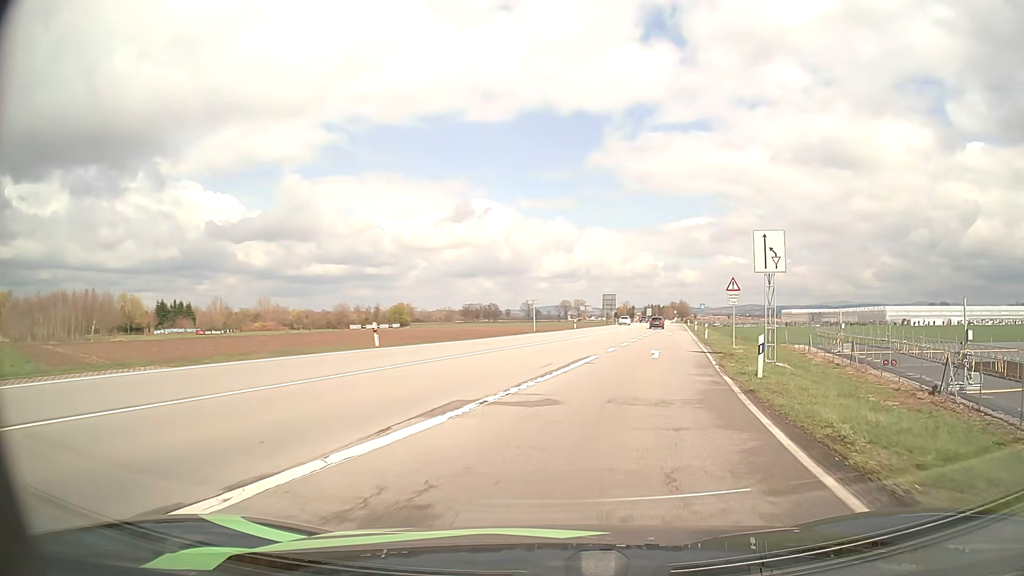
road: primary_link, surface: asphalt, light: Day
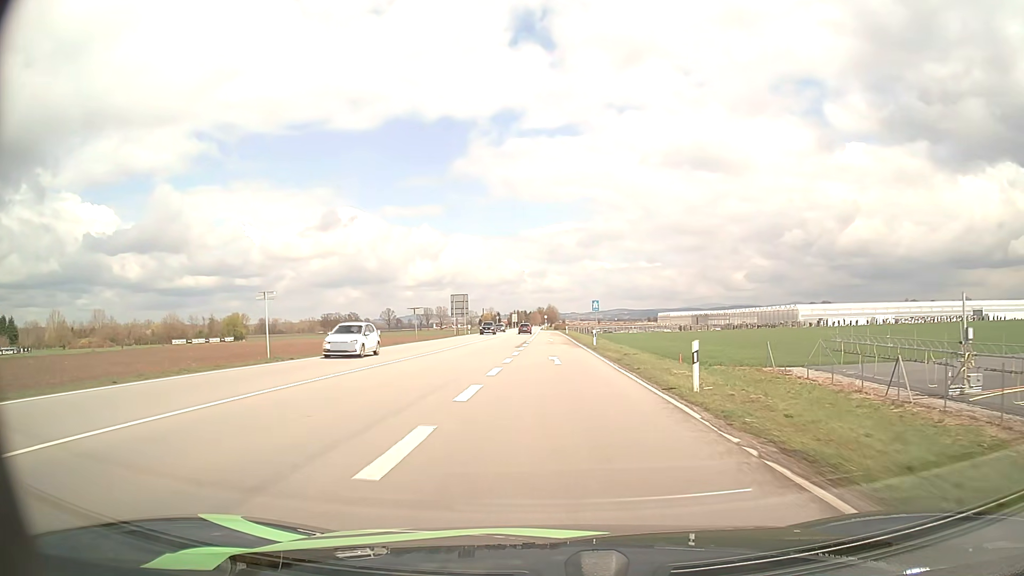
(+5.2, +32.9) m; +12°
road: primary
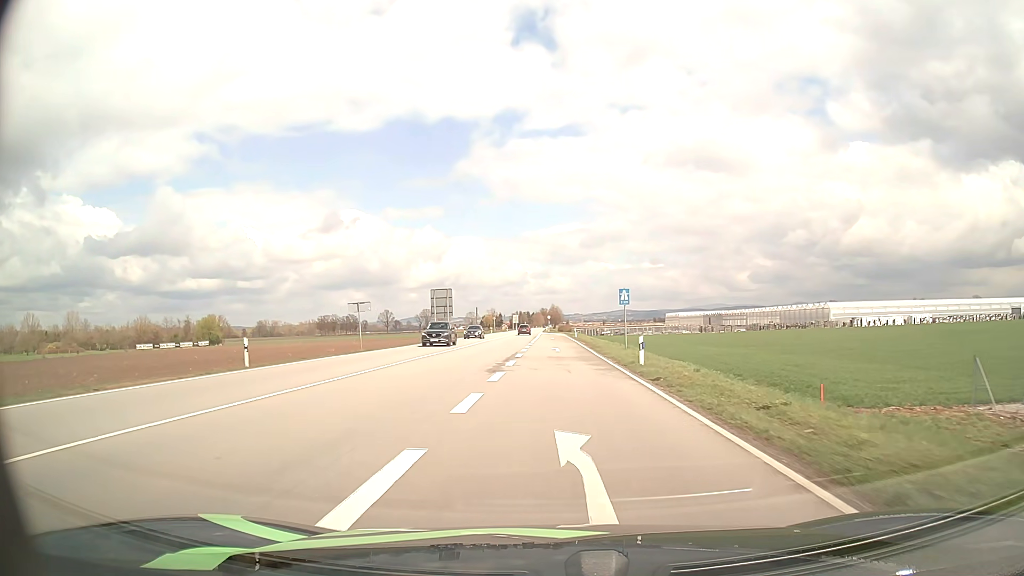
(0.0, +19.9) m; 0°
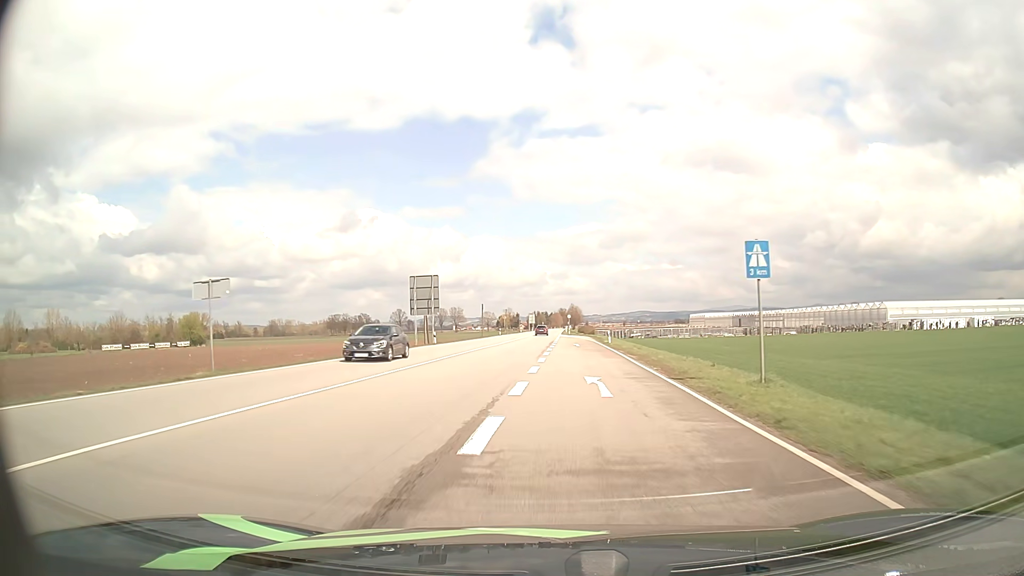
(-0.2, +22.0) m; -1°
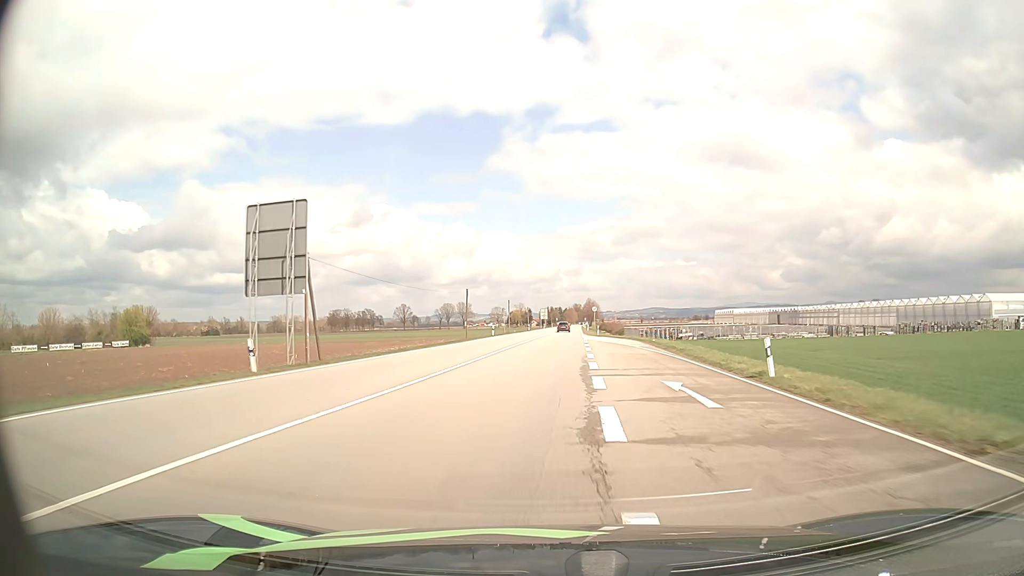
(-0.5, +35.5) m; -1°
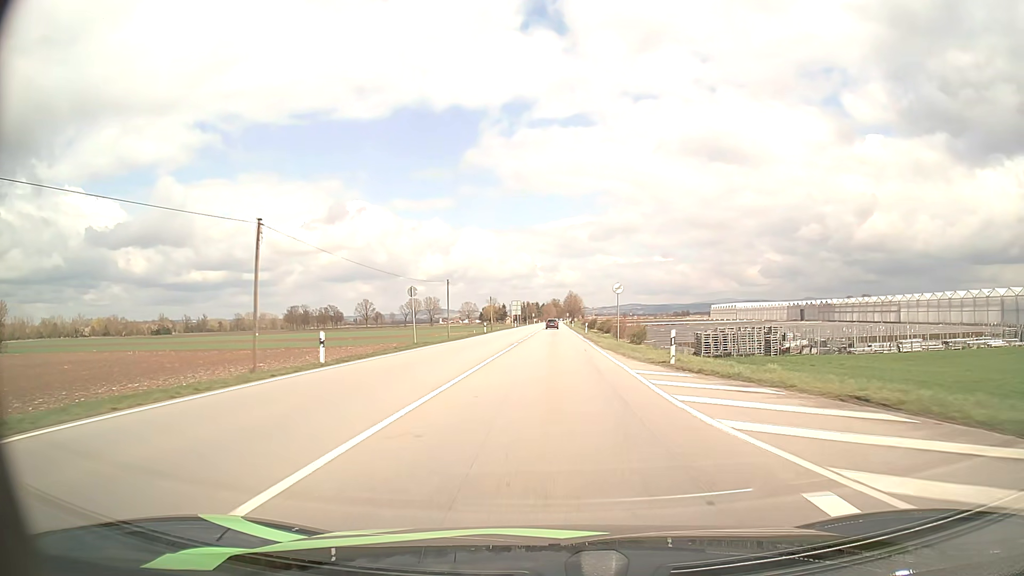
(+0.5, +48.3) m; +2°
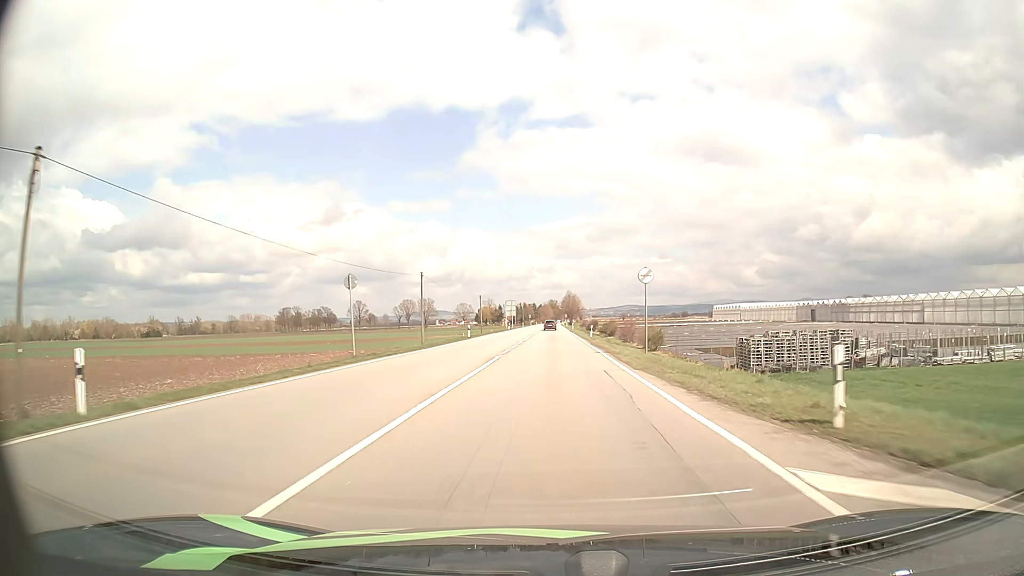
(0.0, +11.9) m; 0°
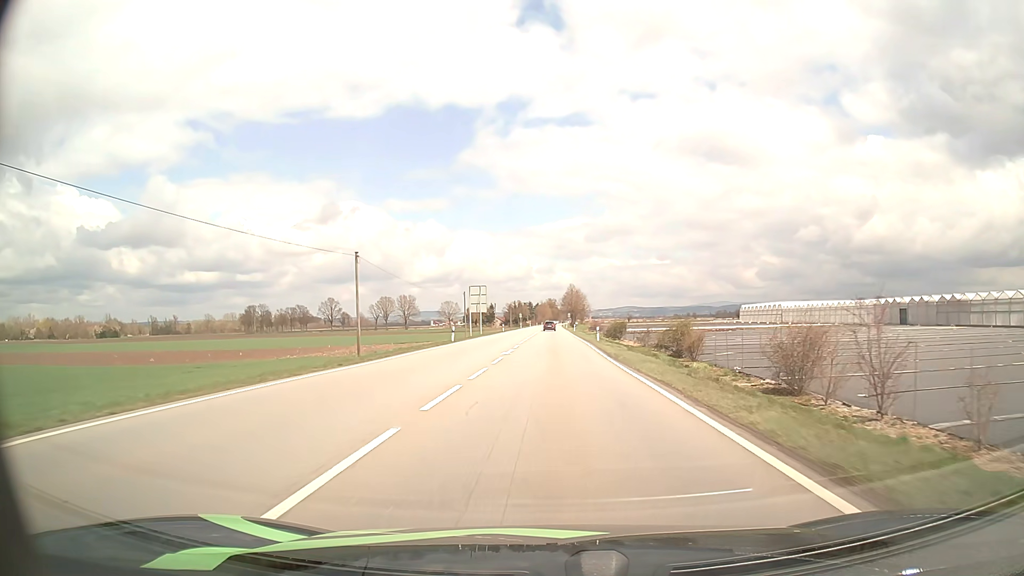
(+0.3, +59.4) m; 0°
(0, +10) (0, +20) (0, +30) (0, +40) (0, +50) (0, +60) (0, +70) (0, +80) (0, +90) (0, +100) m
